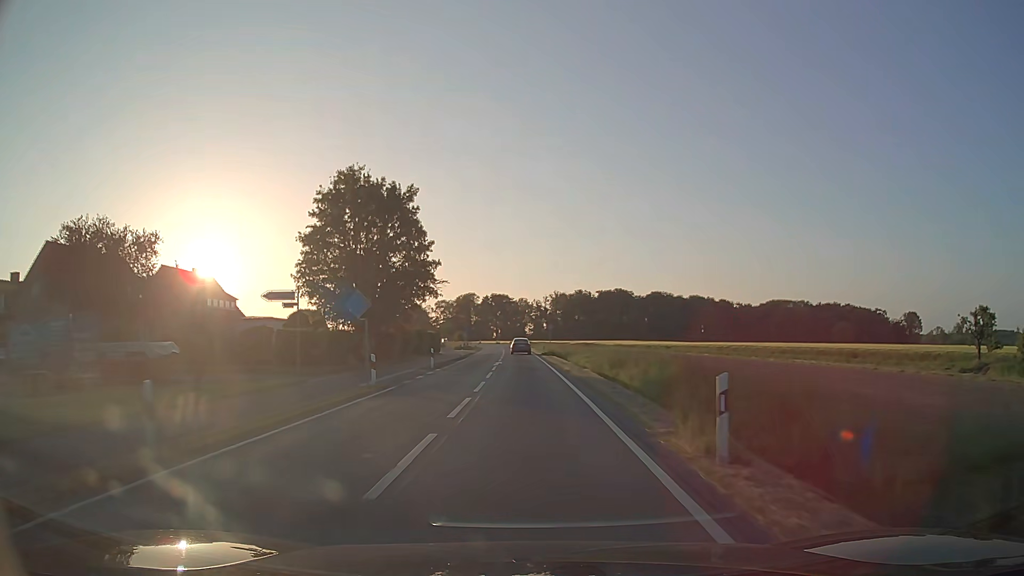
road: secondary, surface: asphalt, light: Day
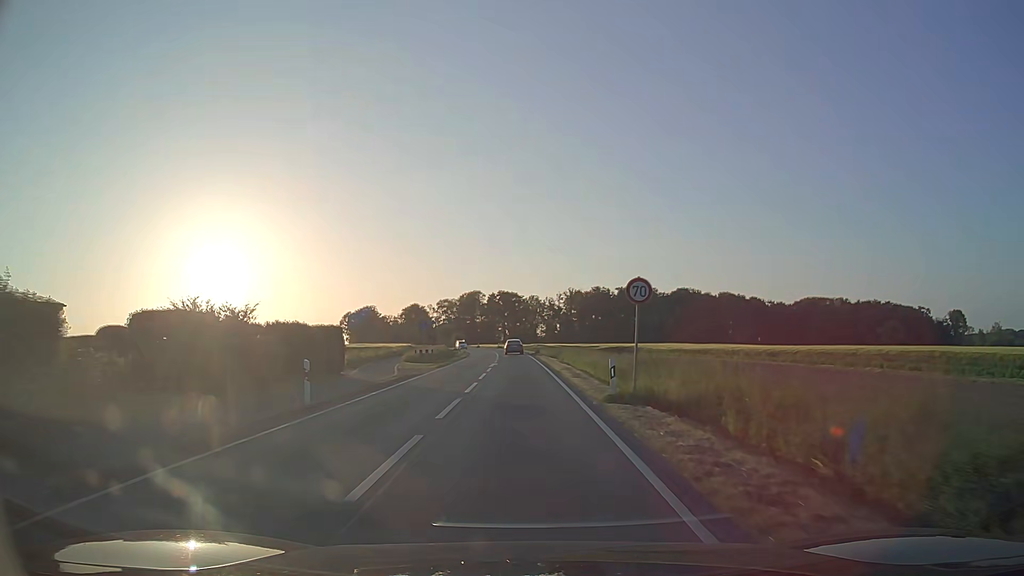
(-0.3, +42.2) m; -1°
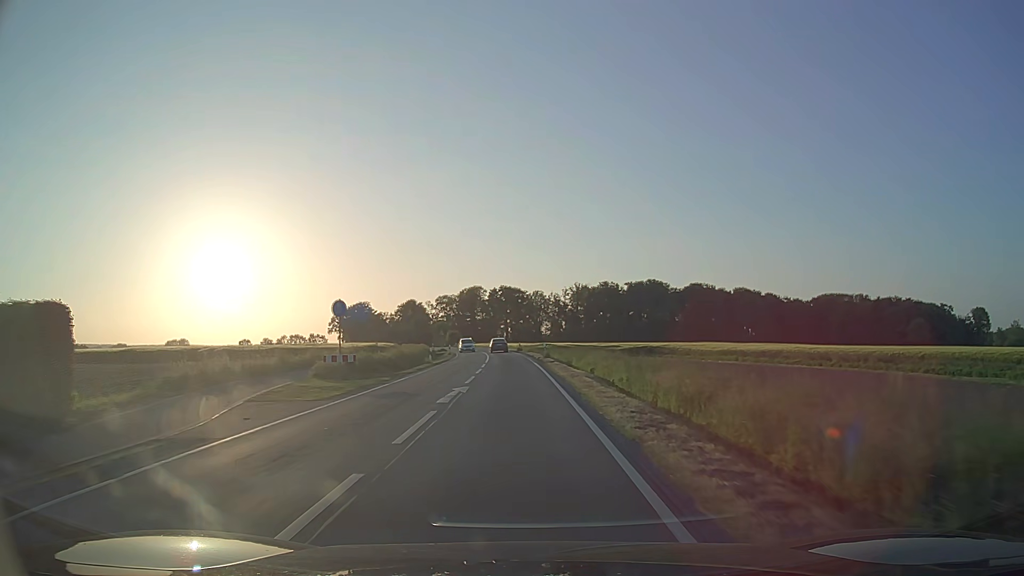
(-0.1, +21.2) m; 0°
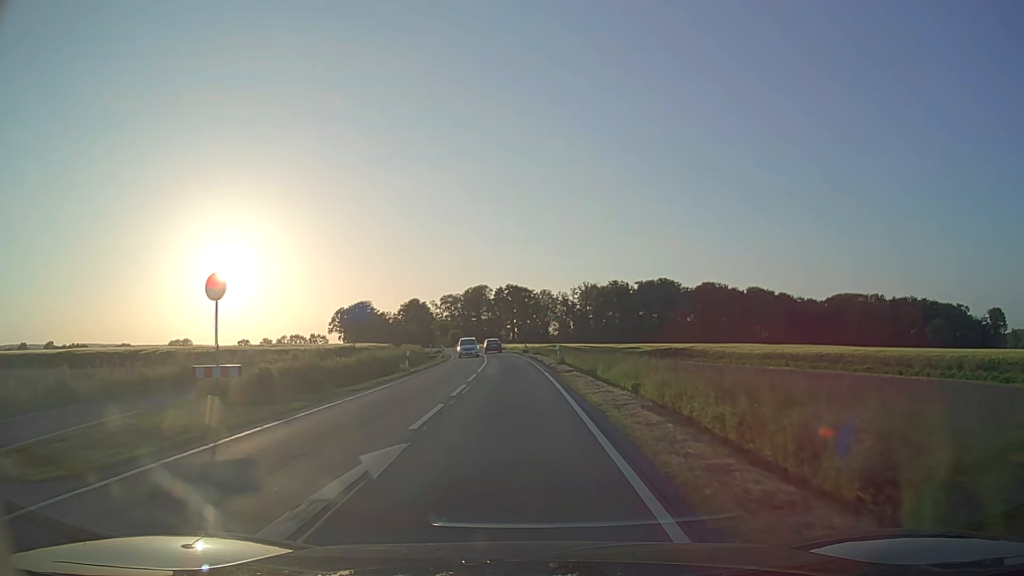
(0.0, +10.6) m; -1°
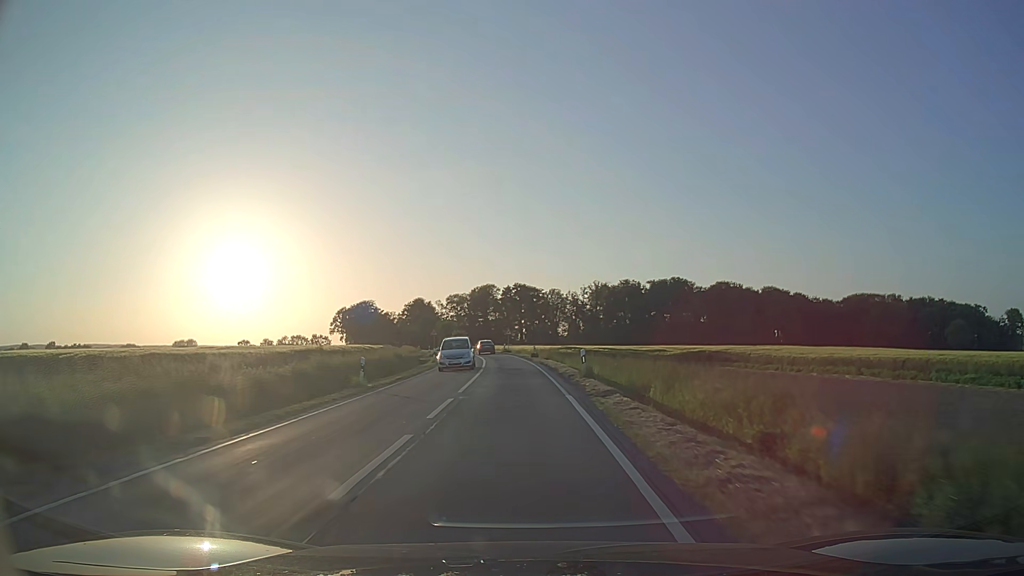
(-0.1, +10.6) m; -1°
